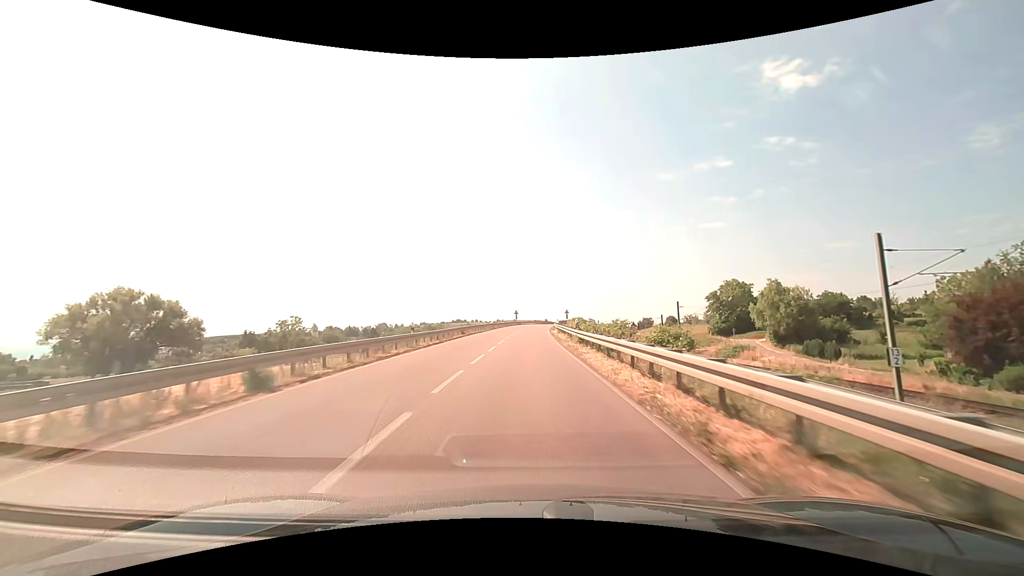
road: secondary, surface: asphalt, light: Day
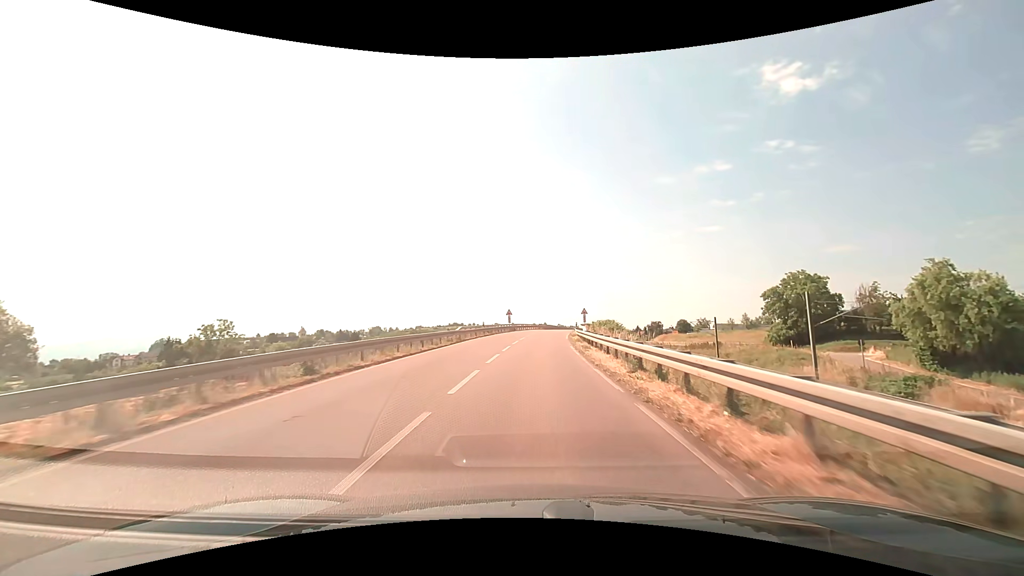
(0.0, +30.2) m; 0°
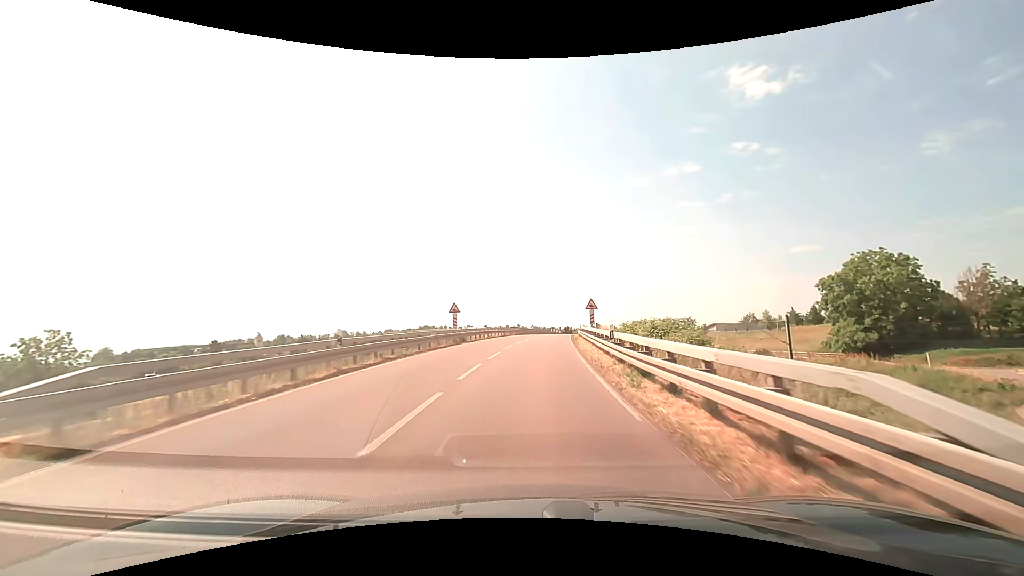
(+0.8, +28.4) m; +3°
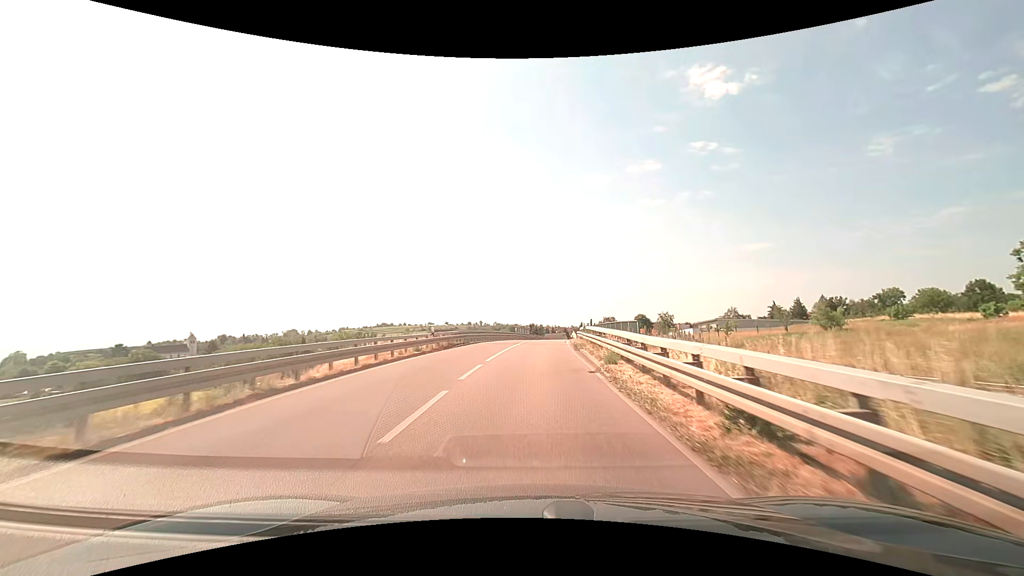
(+1.3, +35.3) m; +4°
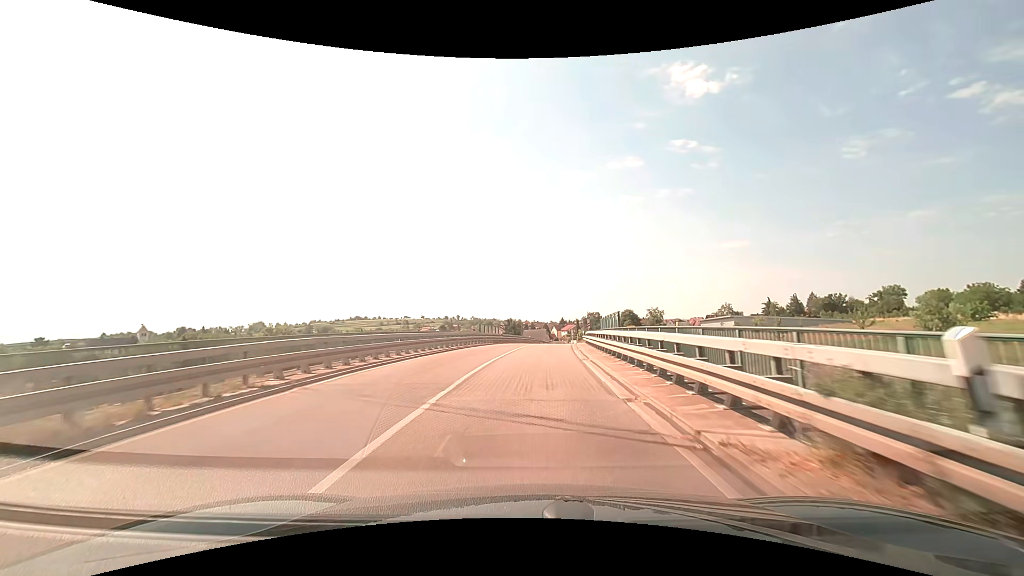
(+0.5, +25.3) m; +2°
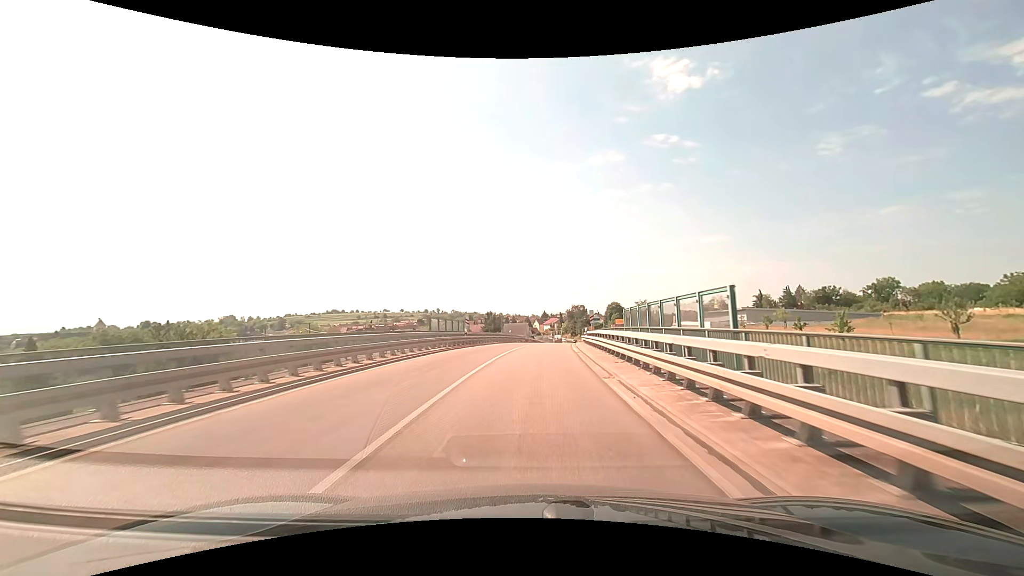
(+0.3, +16.6) m; +2°
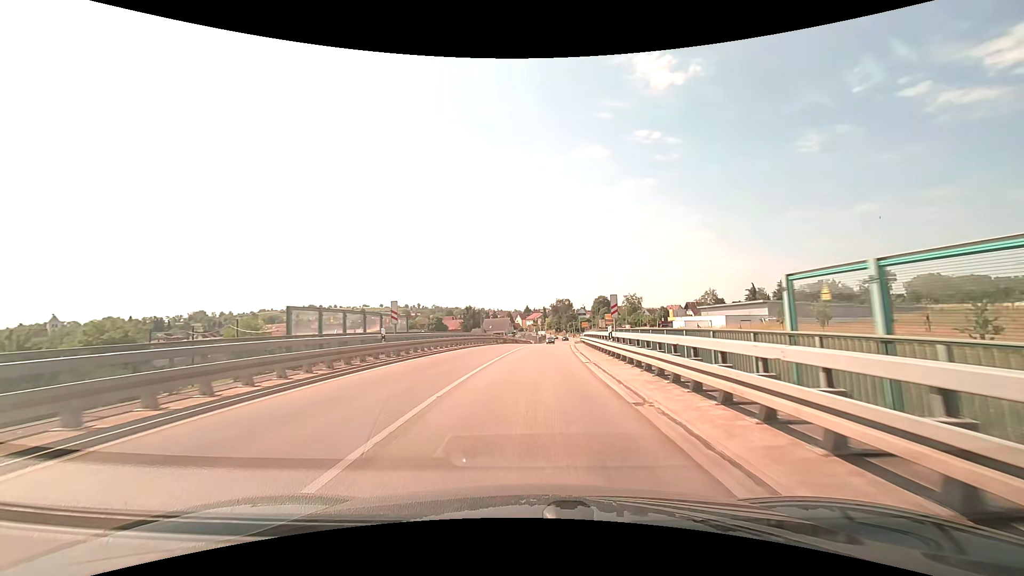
(+0.3, +16.5) m; +2°
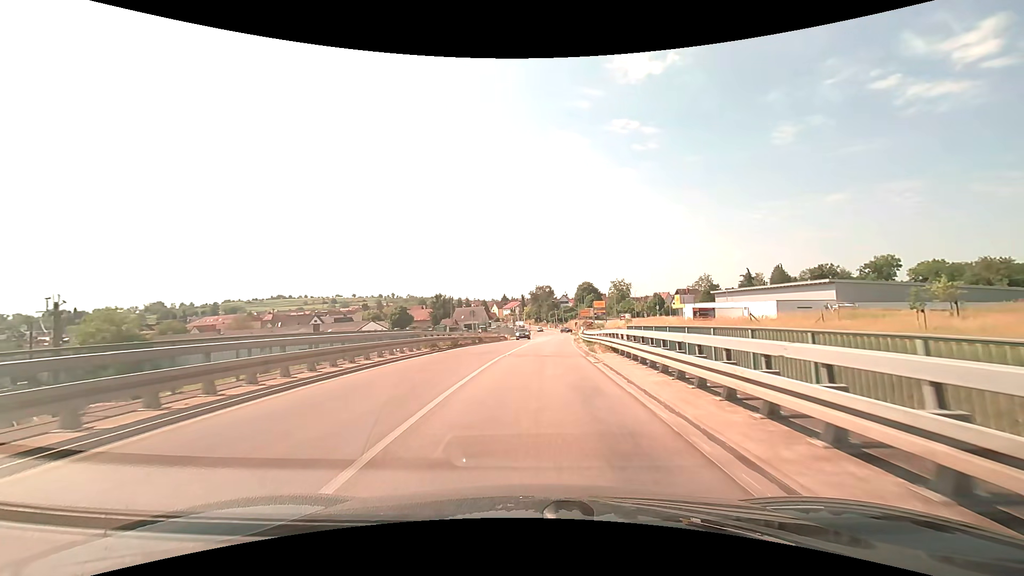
(+0.5, +23.9) m; +2°
(0, +10) (0, +20) (+1, +30) (+2, +40) (+3, +50) (+4, +60) (+5, +70) (+5, +80) (+6, +90) (+7, +100) m
